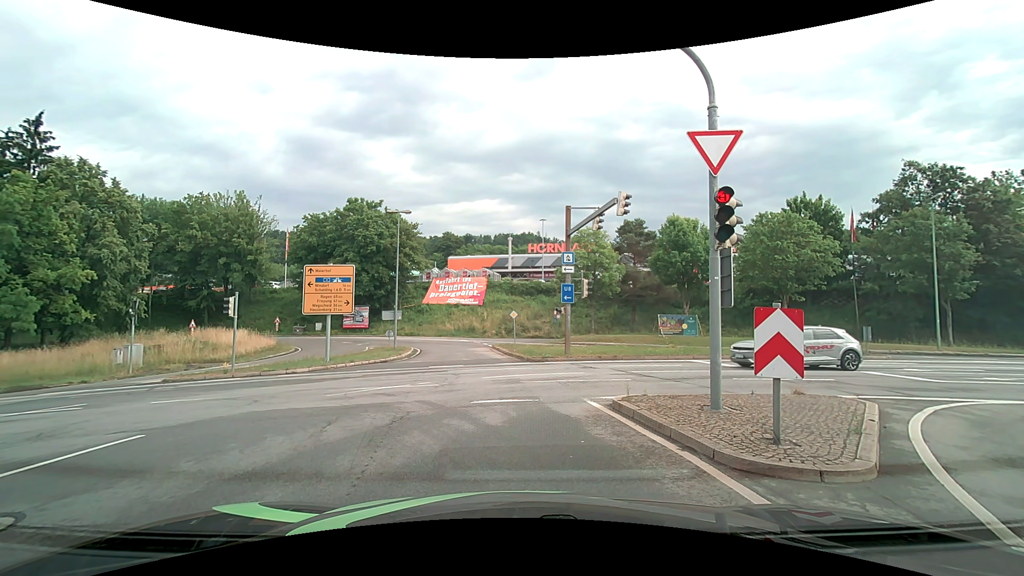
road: primary_link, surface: asphalt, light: Day
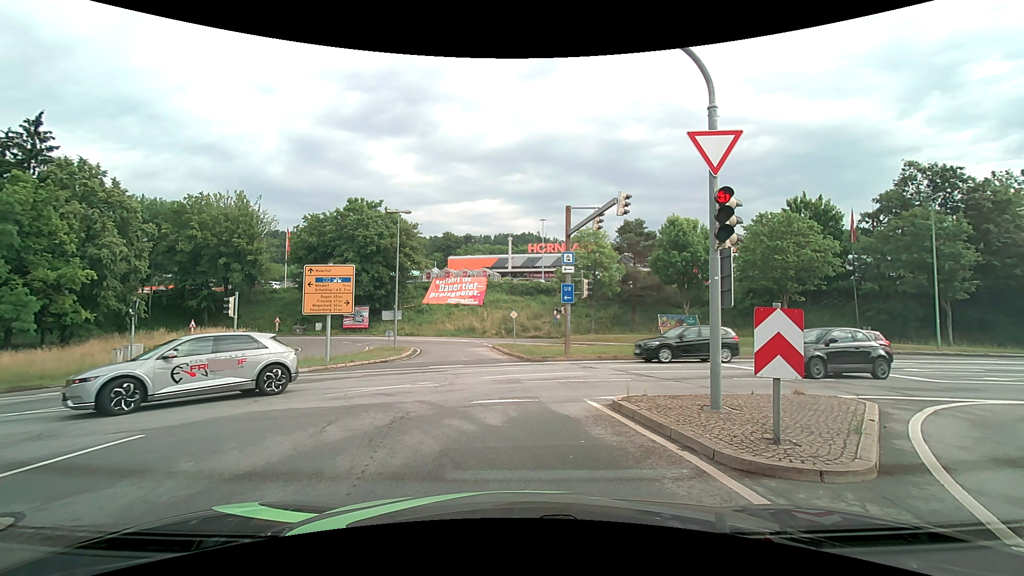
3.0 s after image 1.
(0.0, 0.0) m; 0°
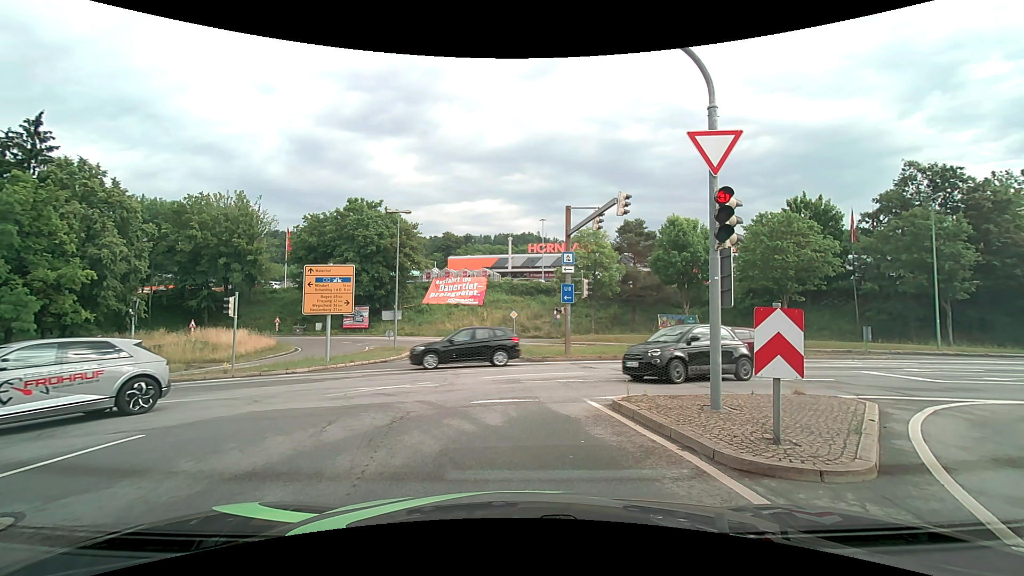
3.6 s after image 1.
(0.0, 0.0) m; 0°
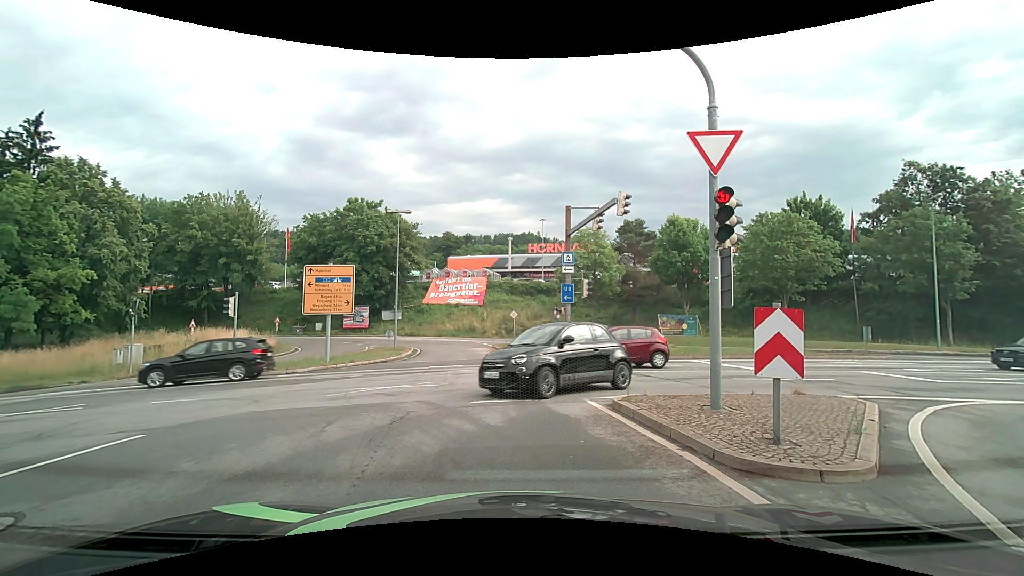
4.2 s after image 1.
(0.0, 0.0) m; 0°
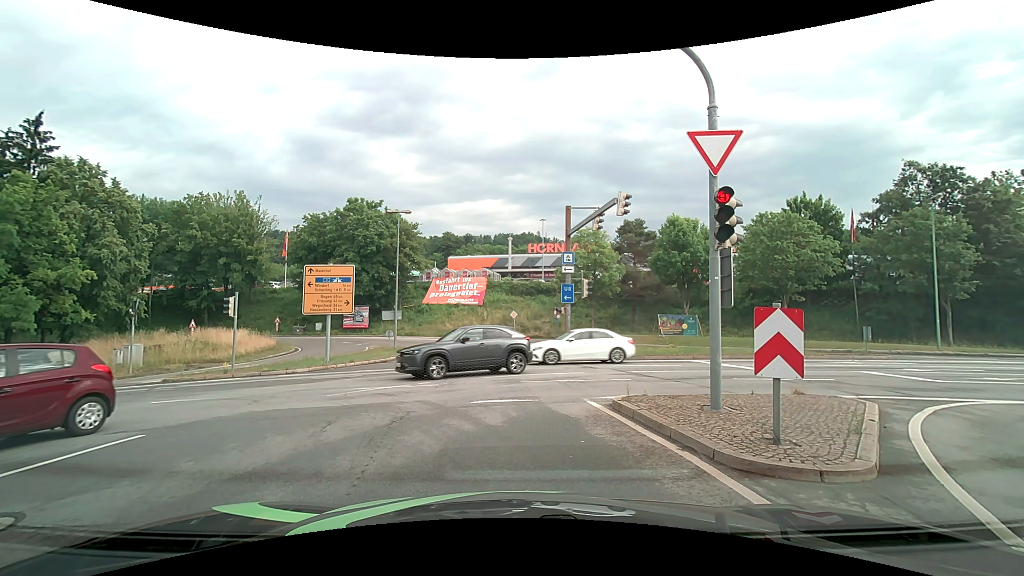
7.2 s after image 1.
(0.0, 0.0) m; 0°
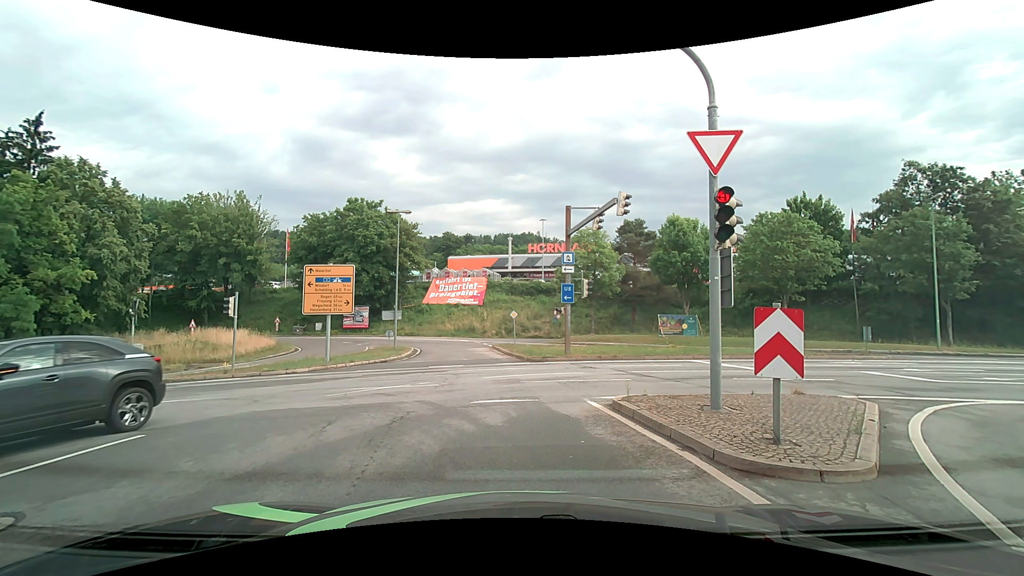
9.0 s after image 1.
(0.0, 0.0) m; 0°
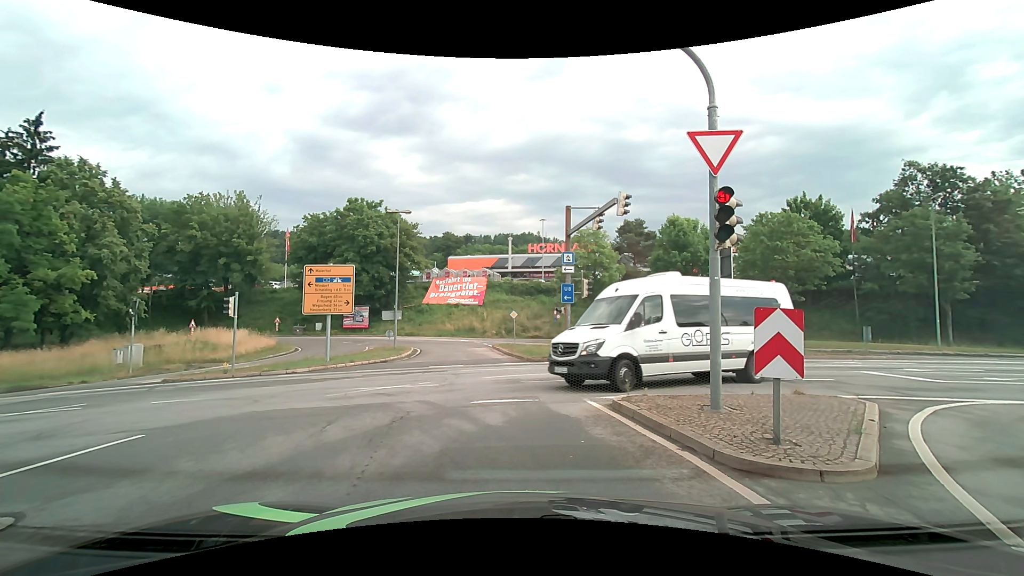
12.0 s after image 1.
(0.0, 0.0) m; 0°
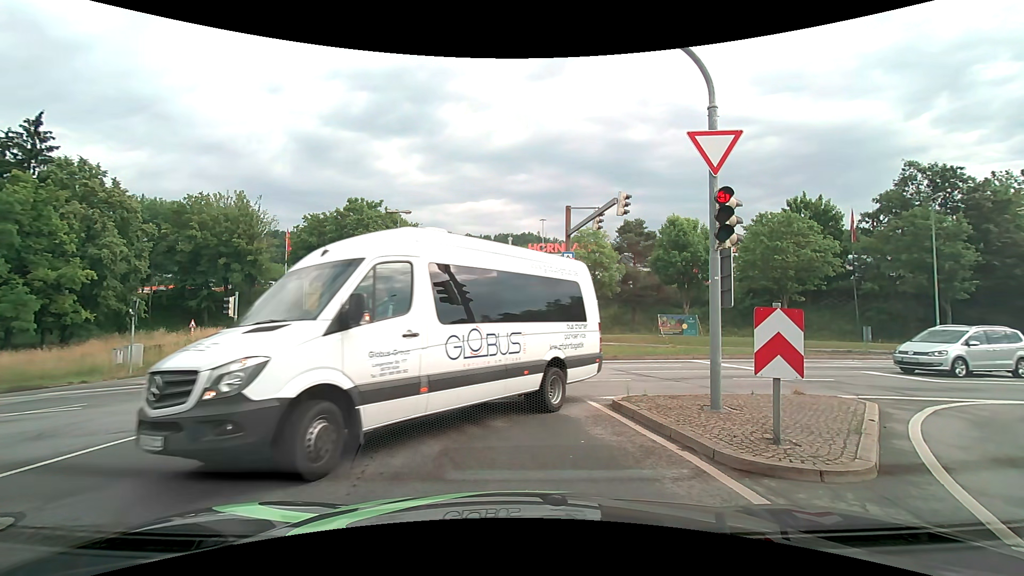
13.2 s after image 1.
(0.0, 0.0) m; 0°
(-2, +10) (-10, +16) (-20, +18) (-30, +18) (-40, +18) (-50, +17) (-60, +17) (-70, +16) (-80, +16) (-90, +16) m
